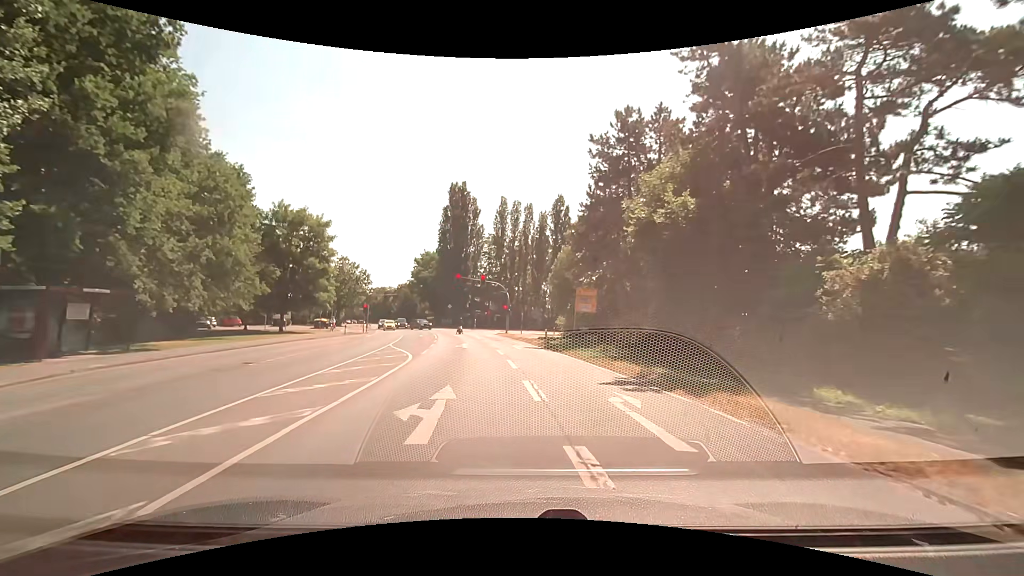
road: secondary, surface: asphalt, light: Day
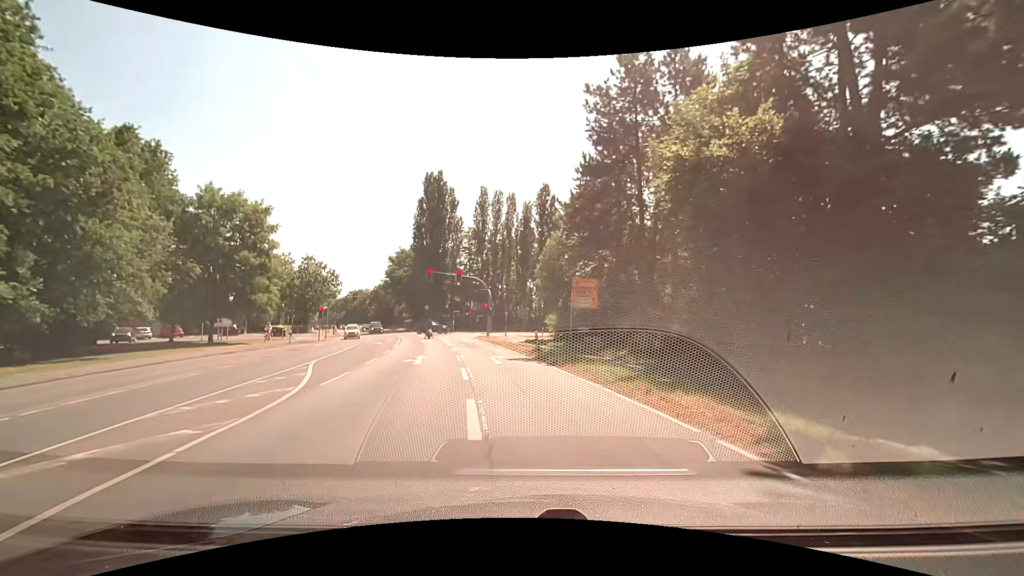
(+0.2, +8.7) m; +3°
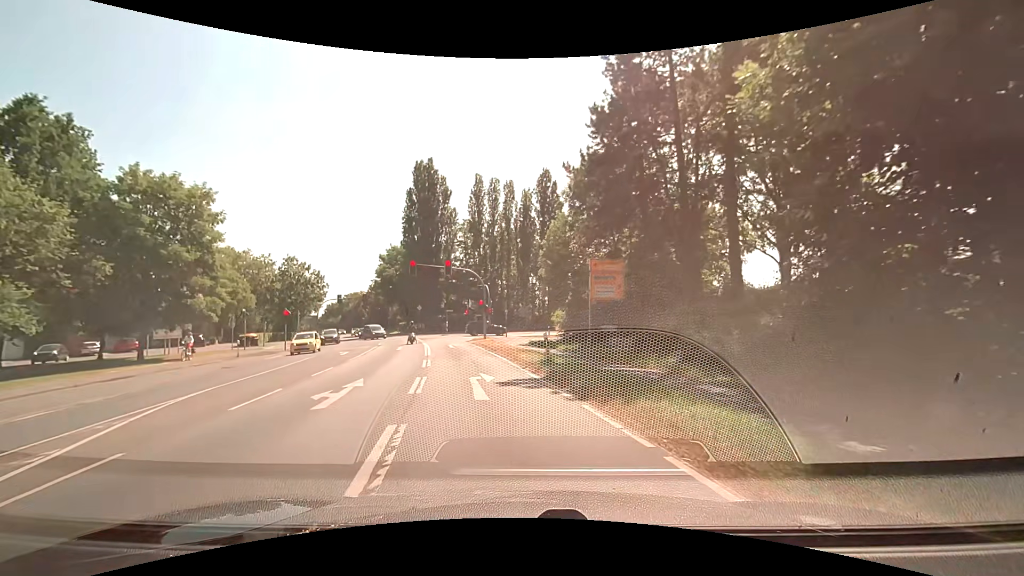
(-0.1, +8.1) m; -1°
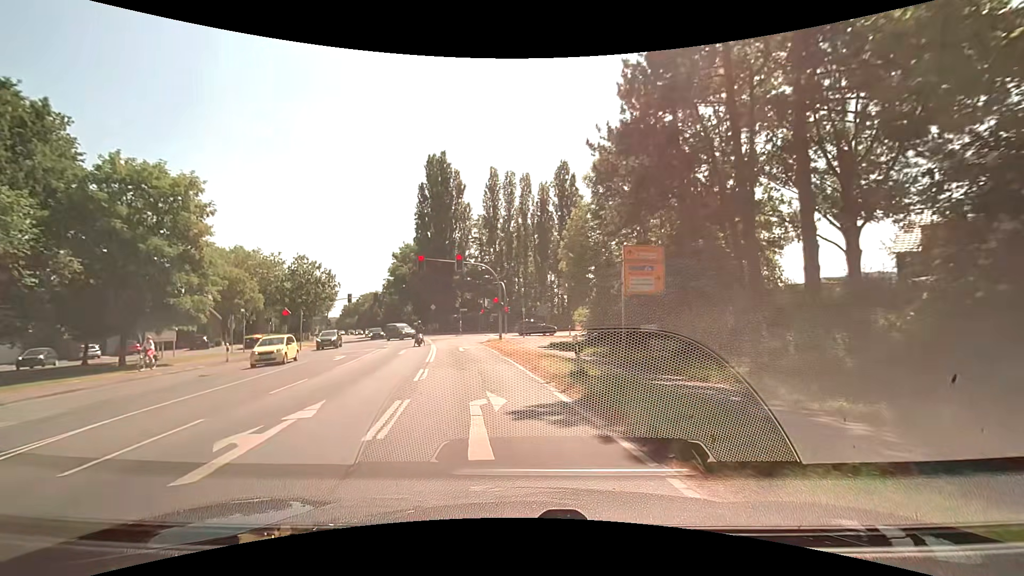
(-0.1, +3.9) m; -3°
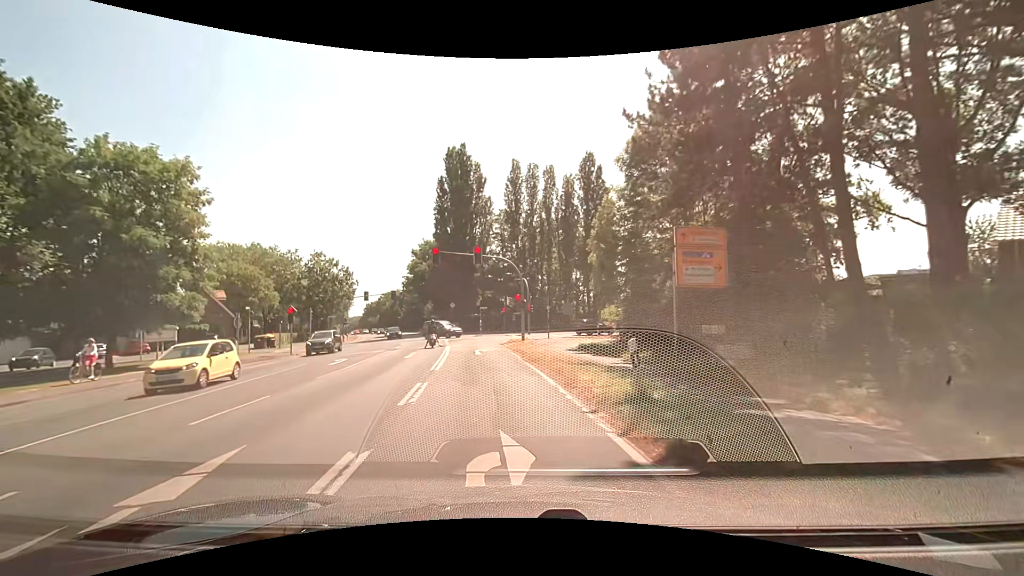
(-0.1, +3.7) m; -2°
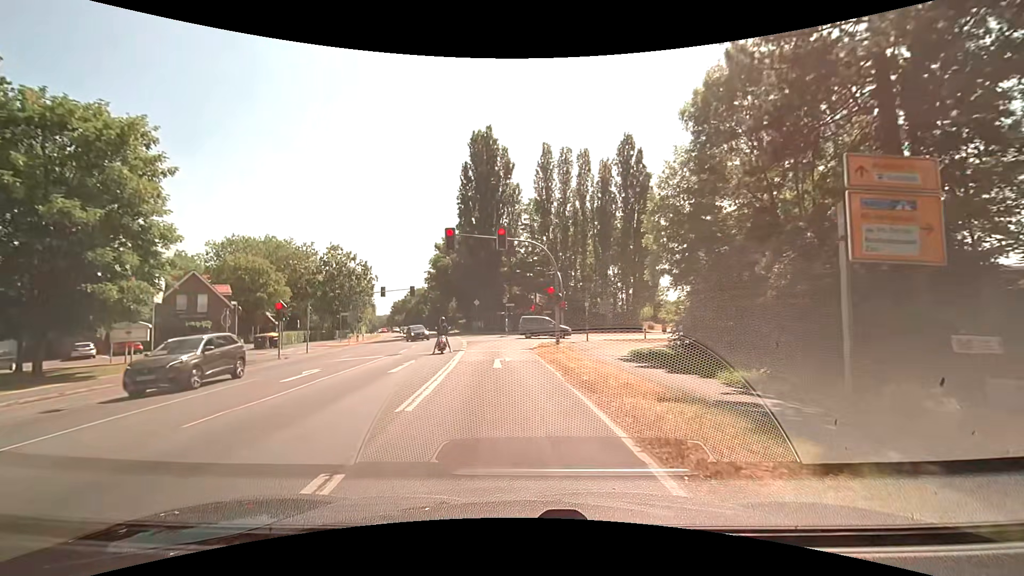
(-0.2, +7.0) m; -3°
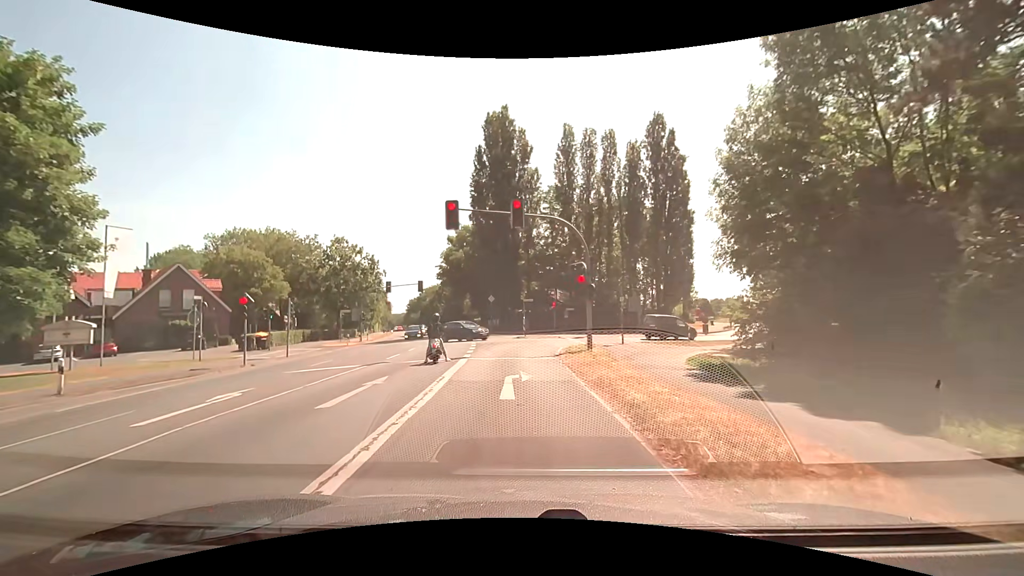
(-0.1, +6.3) m; -2°
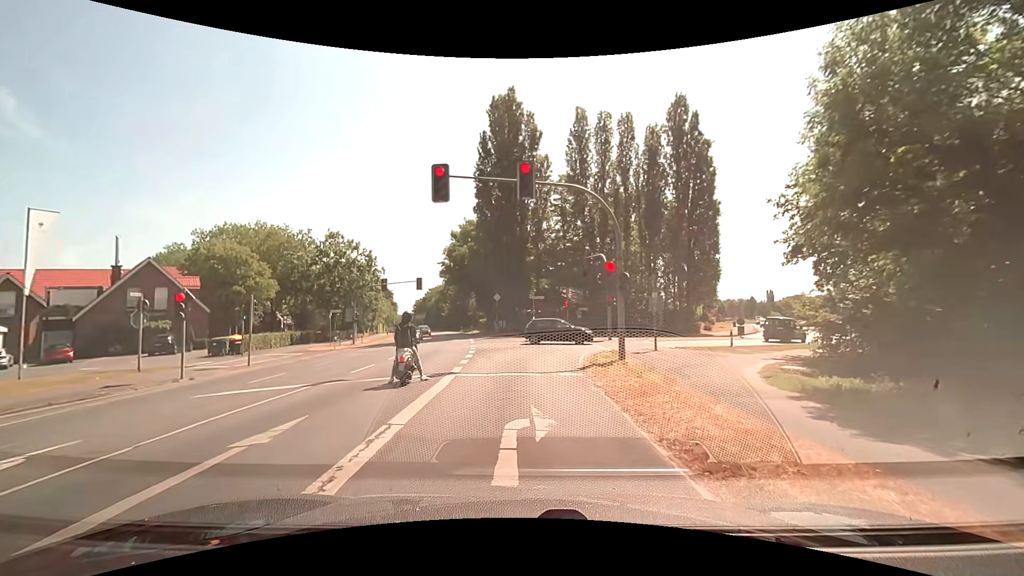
(0.0, +5.5) m; -1°
(0, +10) (0, +20) (+2, +29) (+10, +35) (+19, +41) (+26, +48) (+32, +55) (+38, +64) (+42, +73) (+46, +82) m
